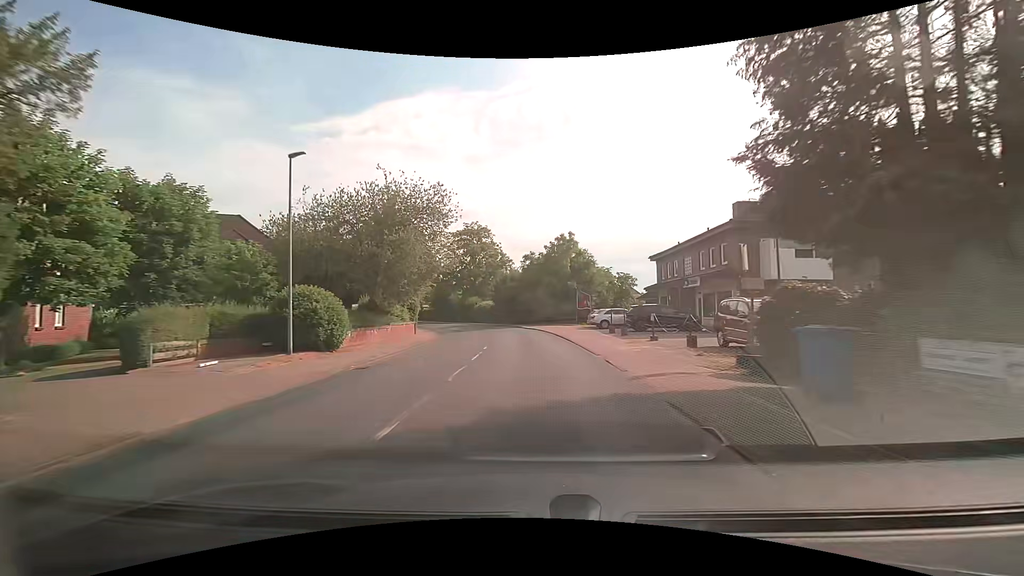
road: secondary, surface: asphalt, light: Day
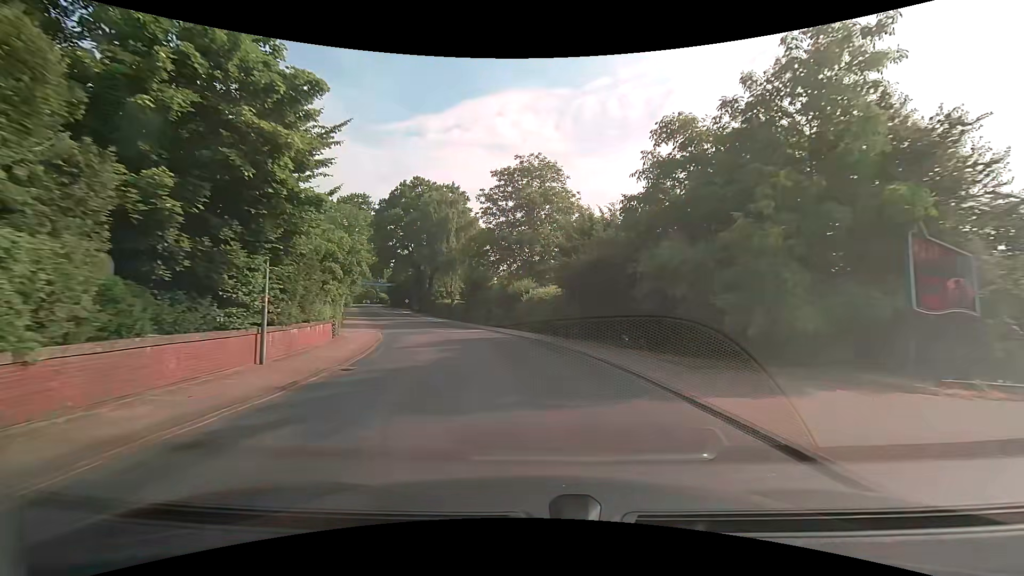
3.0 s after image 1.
(-1.7, +36.3) m; -8°
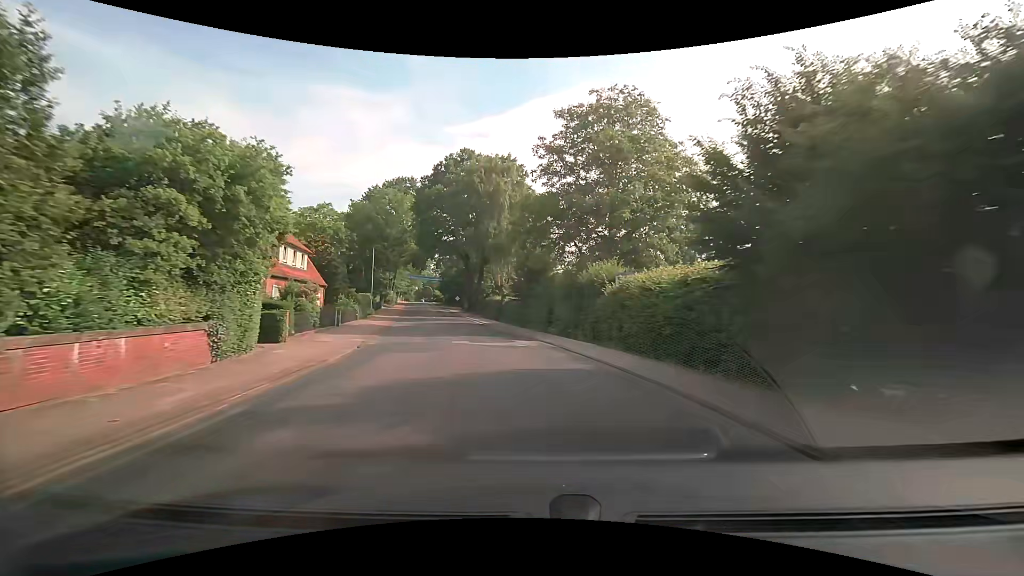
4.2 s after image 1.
(-0.8, +14.5) m; -7°
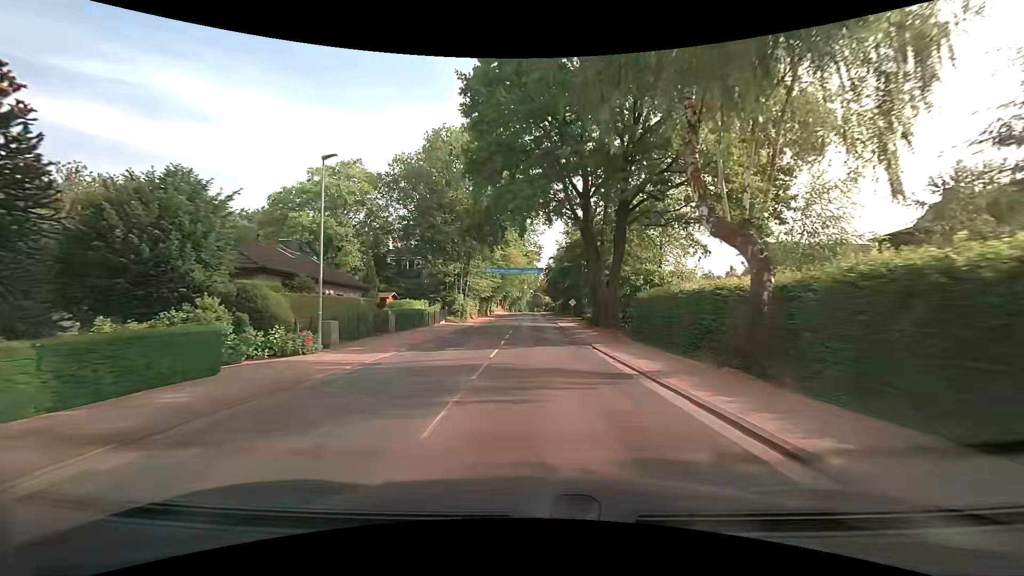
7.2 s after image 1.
(-4.7, +36.2) m; -13°
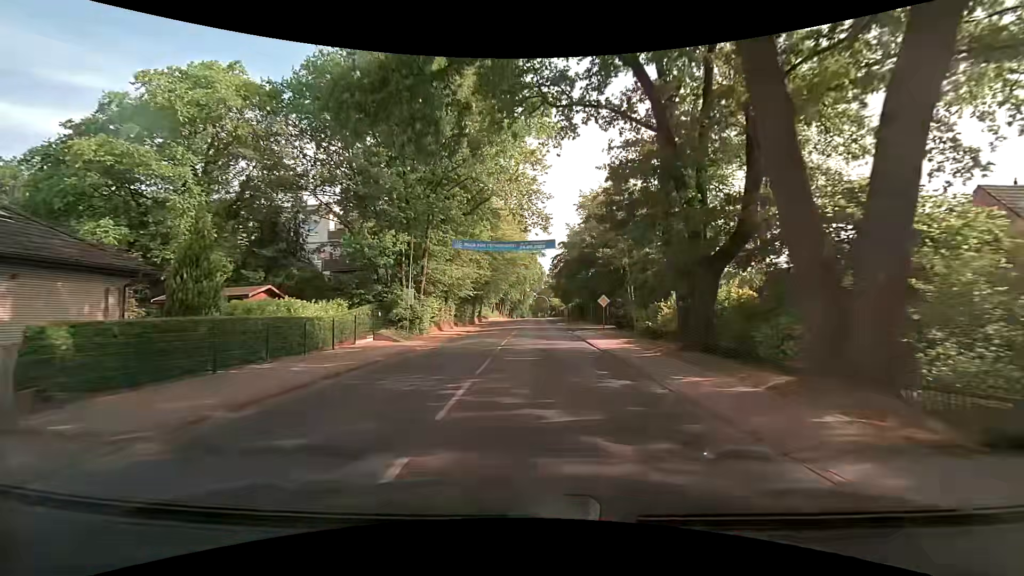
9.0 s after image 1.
(-0.1, +22.1) m; -1°
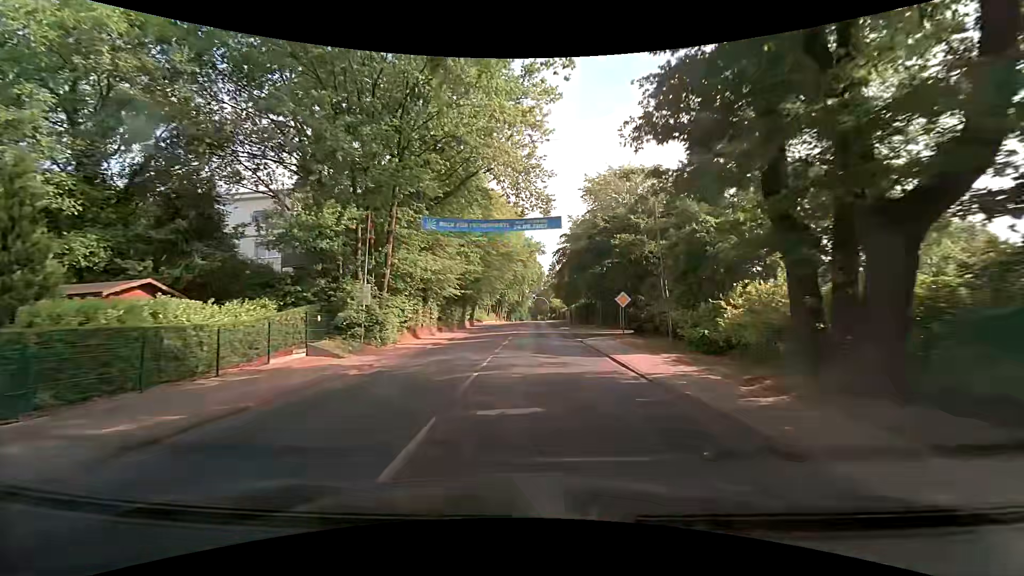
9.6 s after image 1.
(+0.1, +7.4) m; 0°
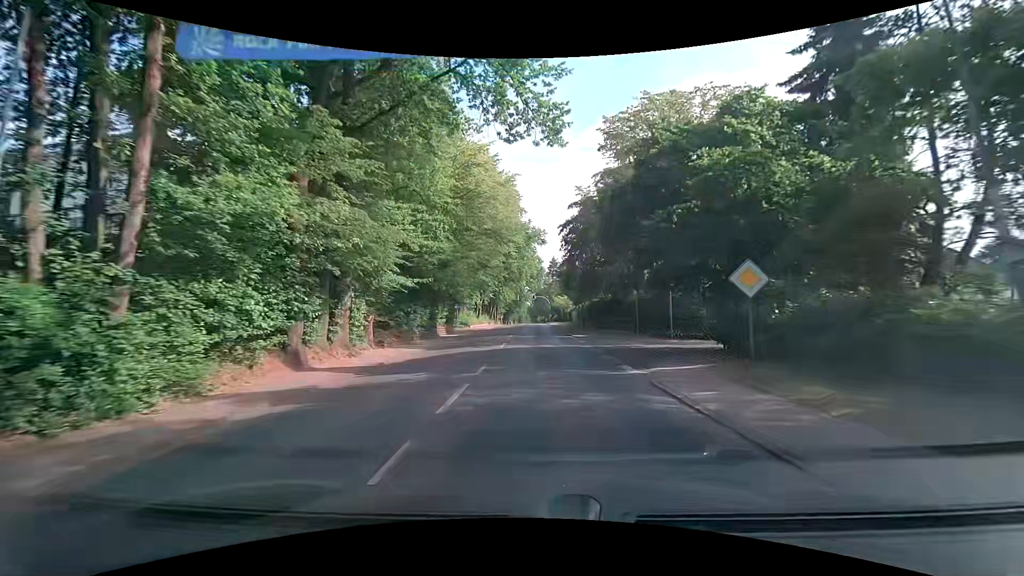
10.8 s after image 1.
(+0.1, +14.9) m; 0°
(0, +10) (0, +20) (0, +30) (0, +40) (+1, +50) (+1, +60) (+1, +70) (+1, +80) (+1, +90) (+1, +100) m
